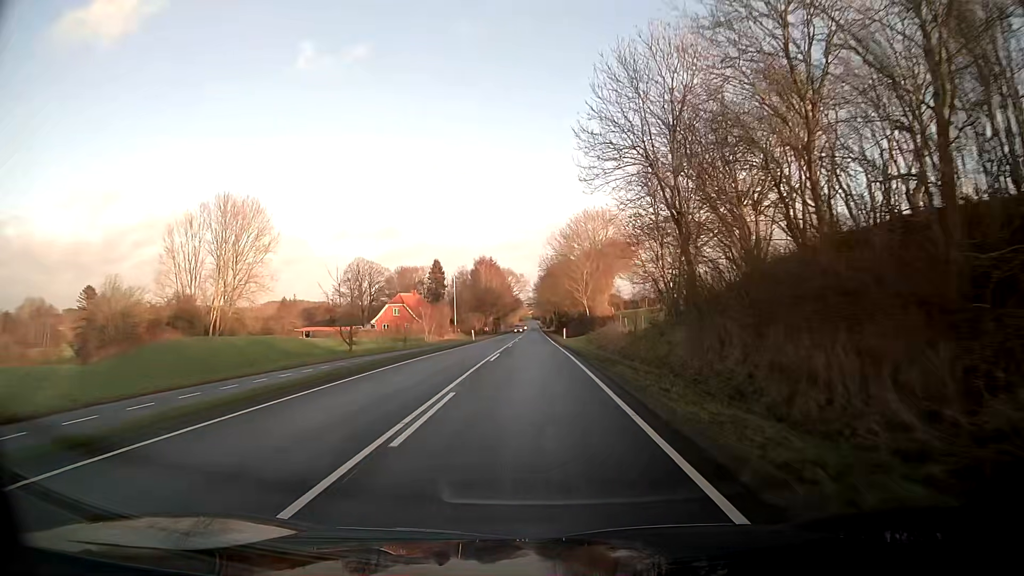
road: tertiary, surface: asphalt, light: Day
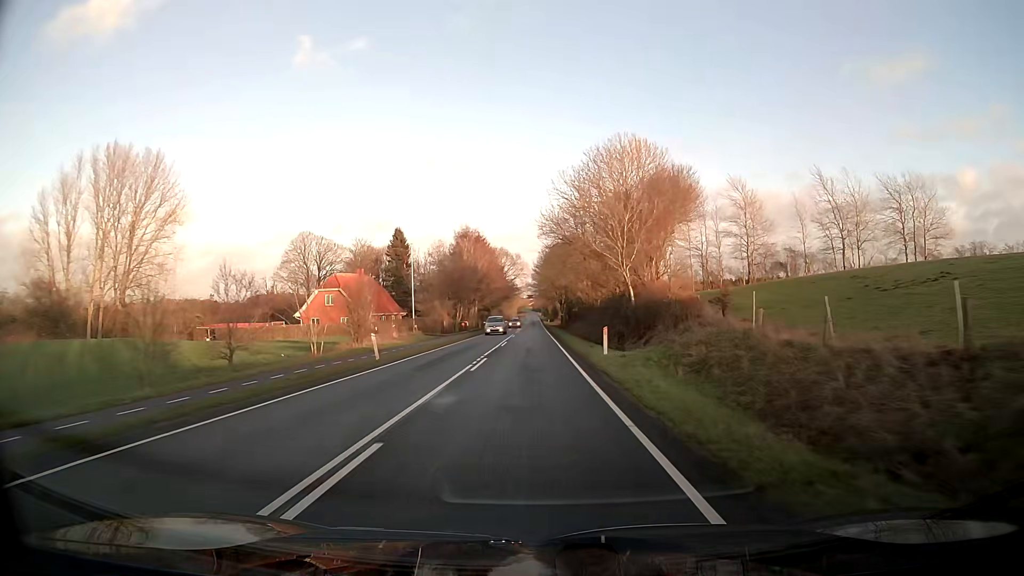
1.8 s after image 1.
(0.0, +36.7) m; 0°
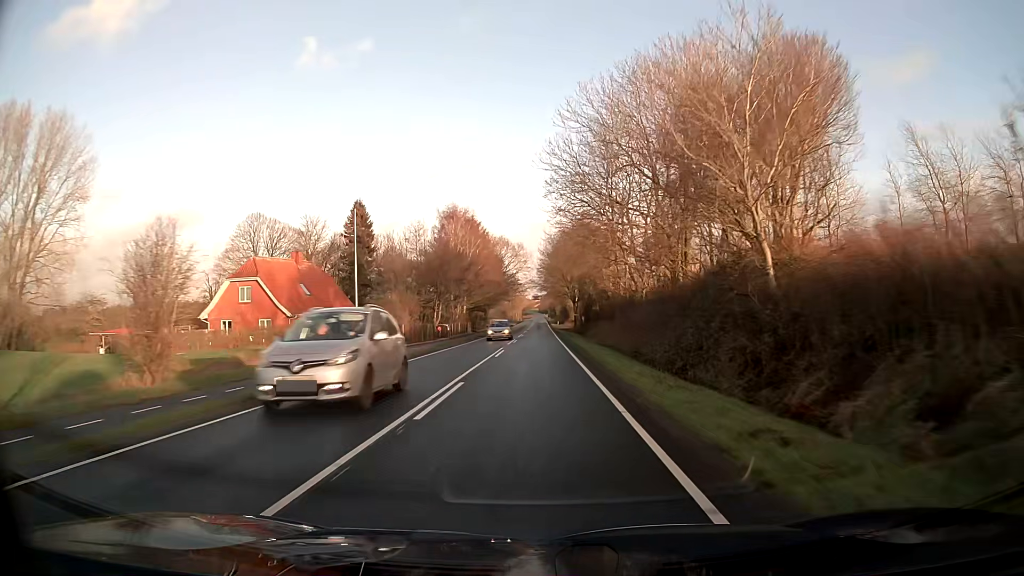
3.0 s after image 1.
(-0.1, +24.4) m; -1°
